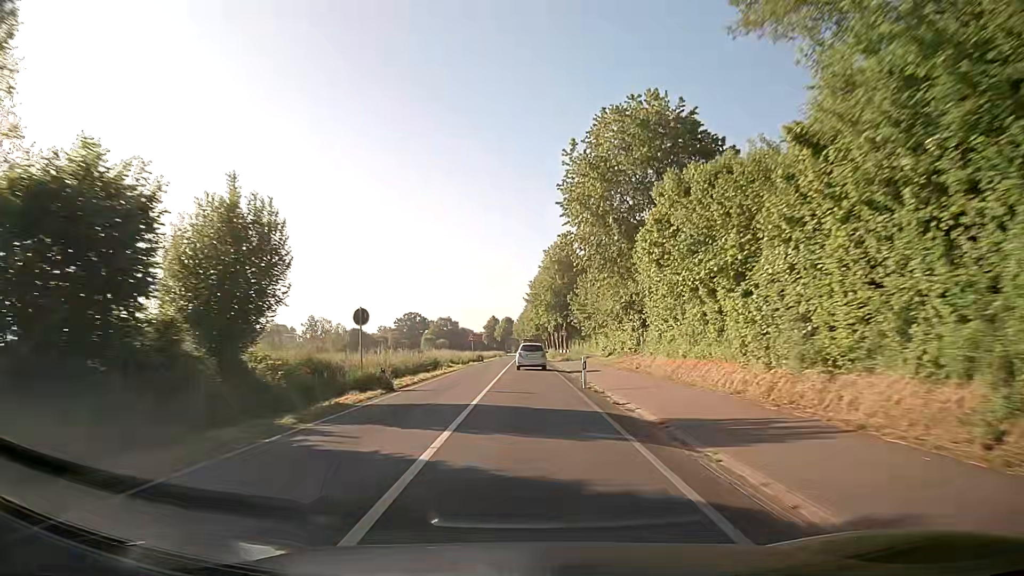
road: secondary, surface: asphalt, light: Day
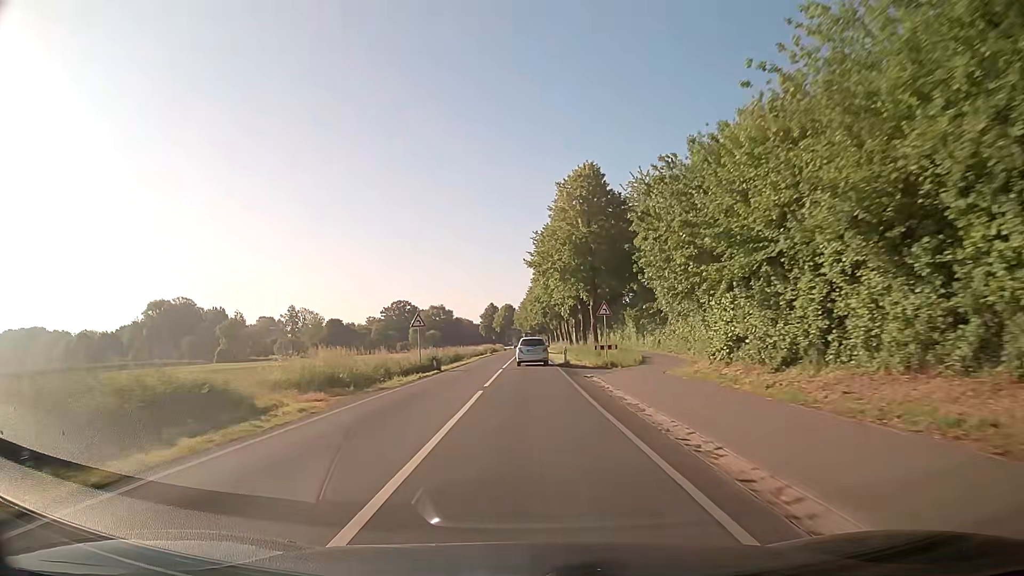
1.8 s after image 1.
(-0.1, +37.2) m; 0°
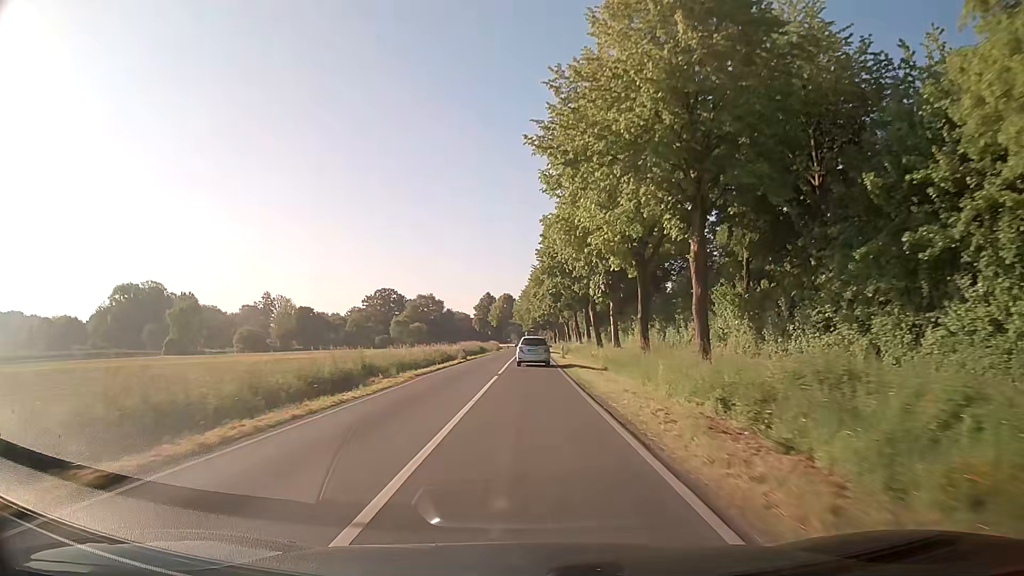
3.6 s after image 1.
(-0.2, +36.5) m; 0°
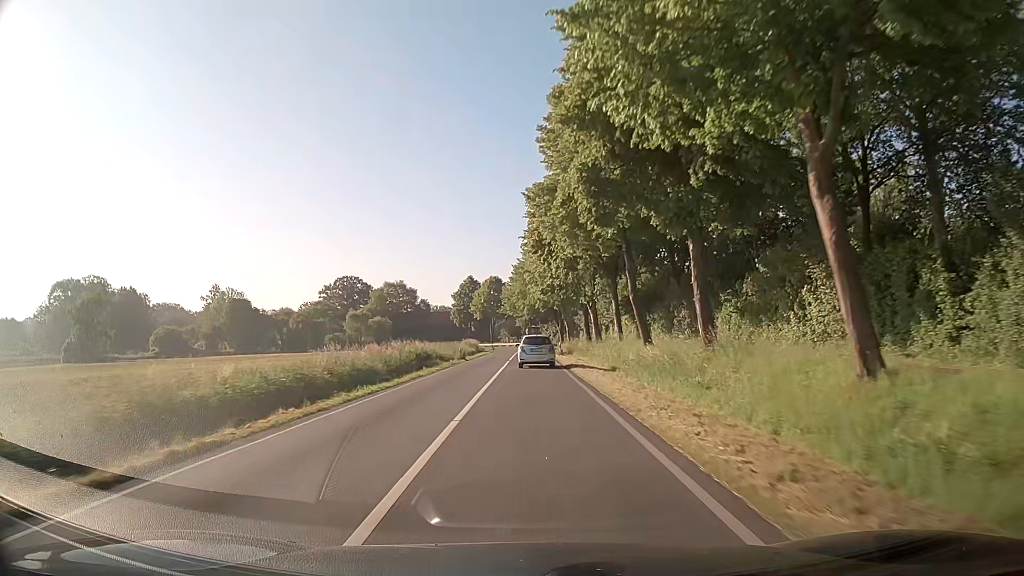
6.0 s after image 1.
(-0.3, +48.1) m; 0°
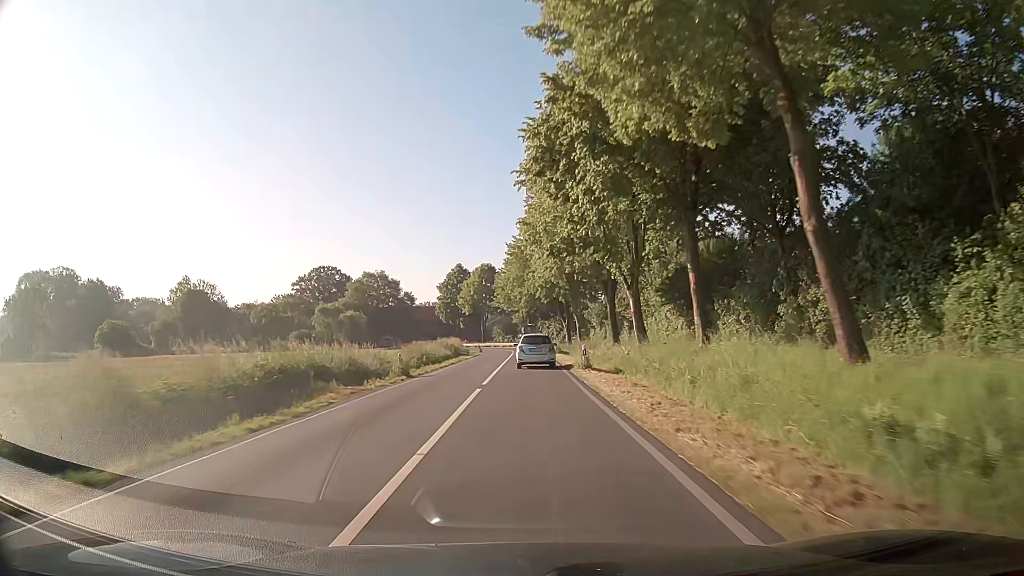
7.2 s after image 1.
(0.0, +23.2) m; 0°
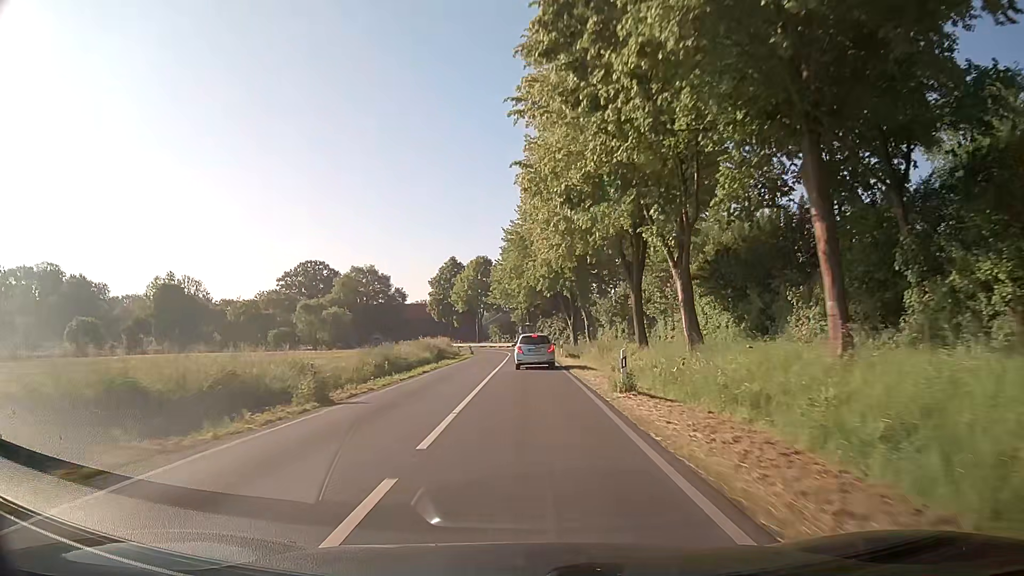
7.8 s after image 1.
(0.0, +11.3) m; 0°
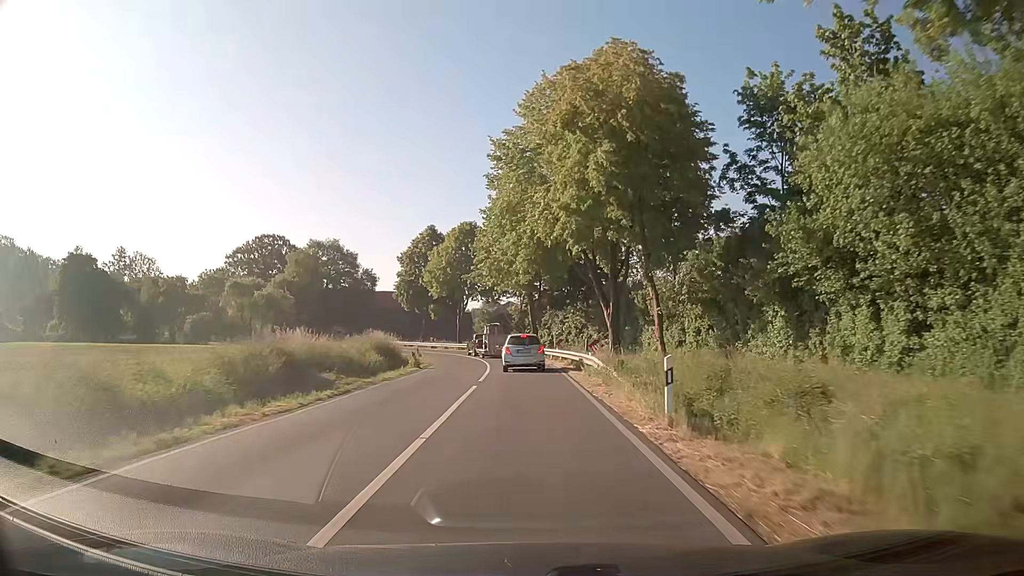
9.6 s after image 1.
(0.0, +32.9) m; 0°
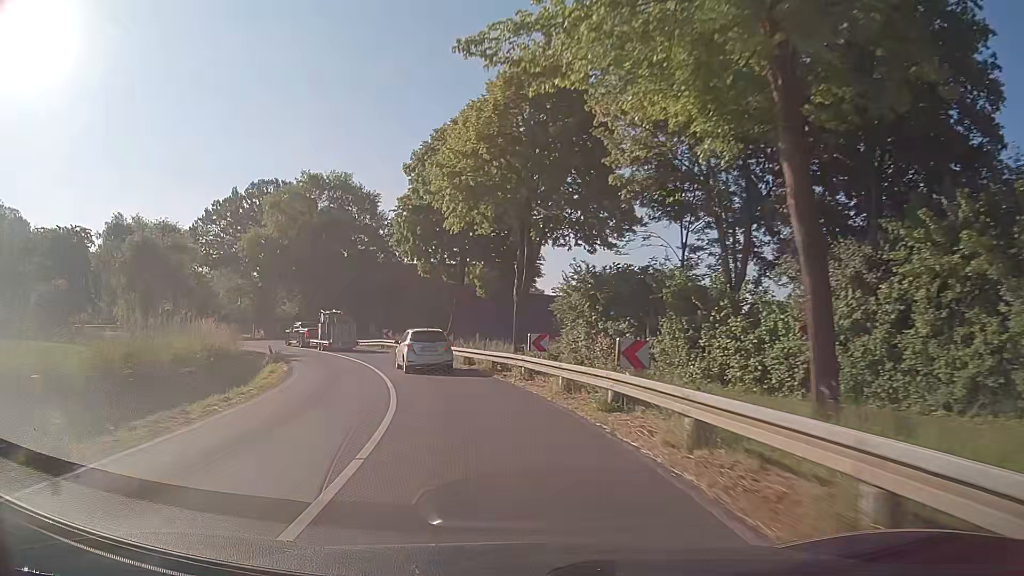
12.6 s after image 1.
(-2.1, +50.3) m; -9°
(-1, +10) (-2, +20) (-5, +29) (-9, +39) (-15, +47) (-21, +54) (-29, +61) (-38, +65) (-47, +68) (-57, +71) m
